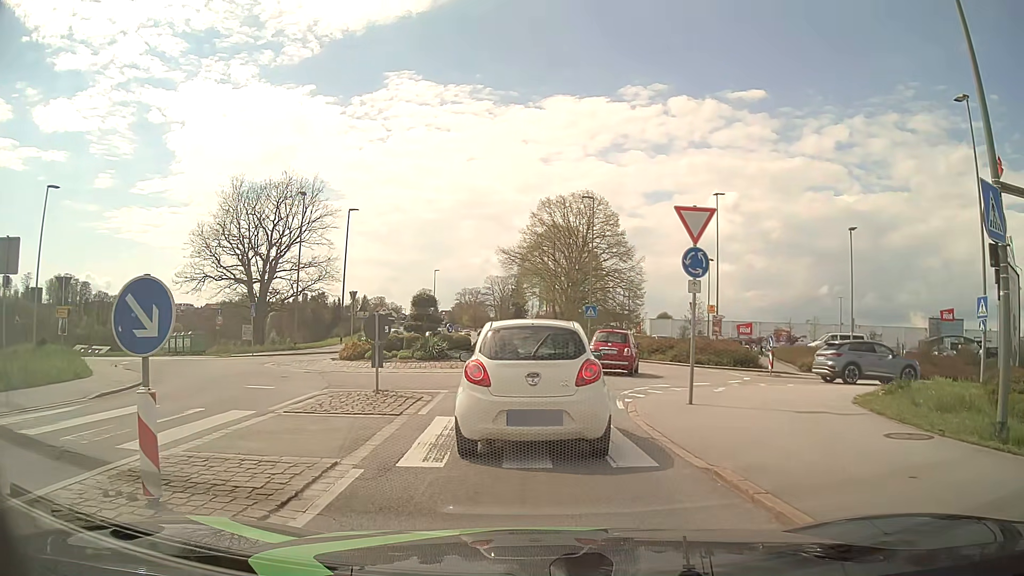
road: tertiary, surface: asphalt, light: Day
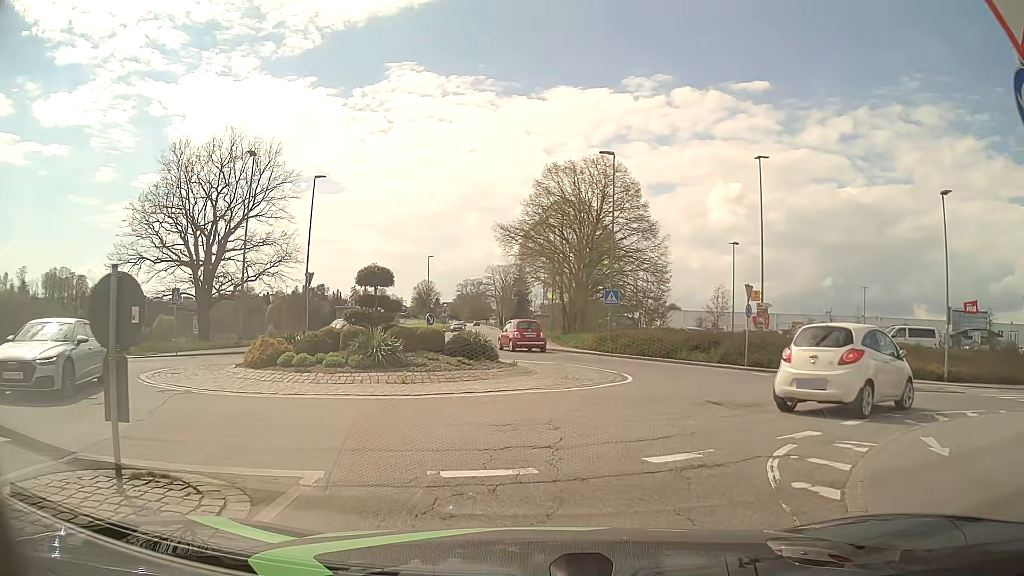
(-0.1, +9.6) m; -1°
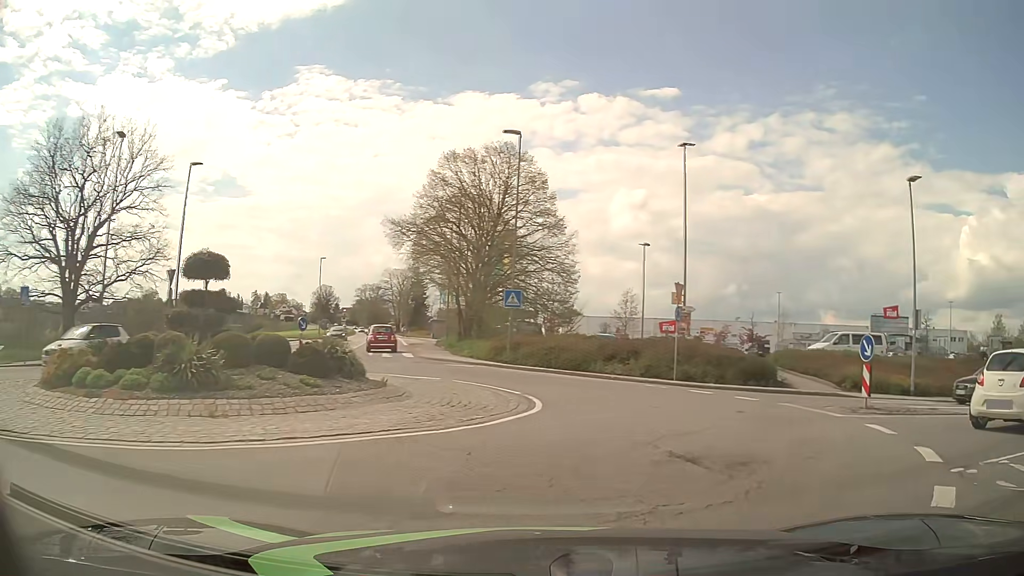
(+0.2, +5.1) m; +8°
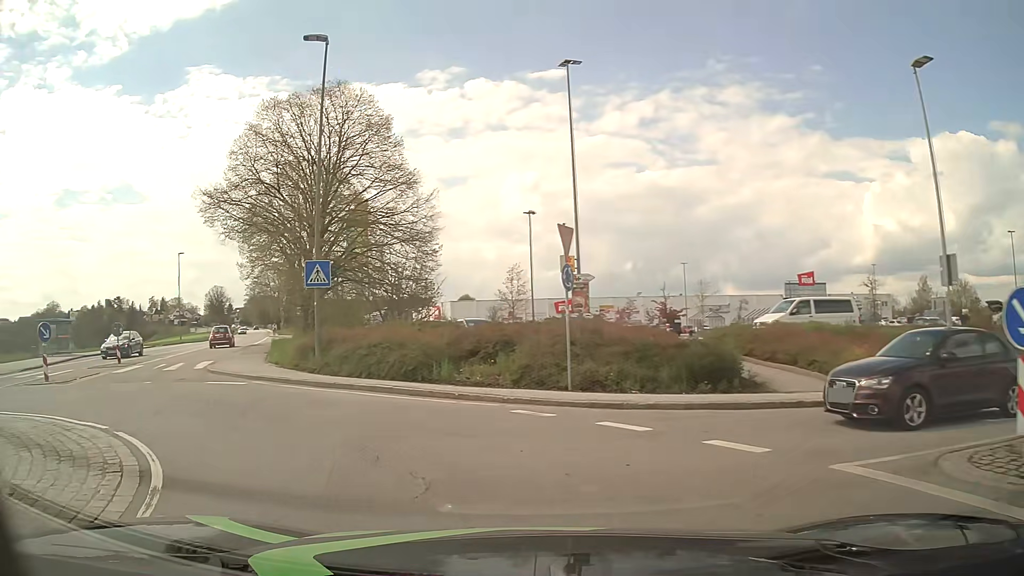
(+2.2, +9.9) m; +11°
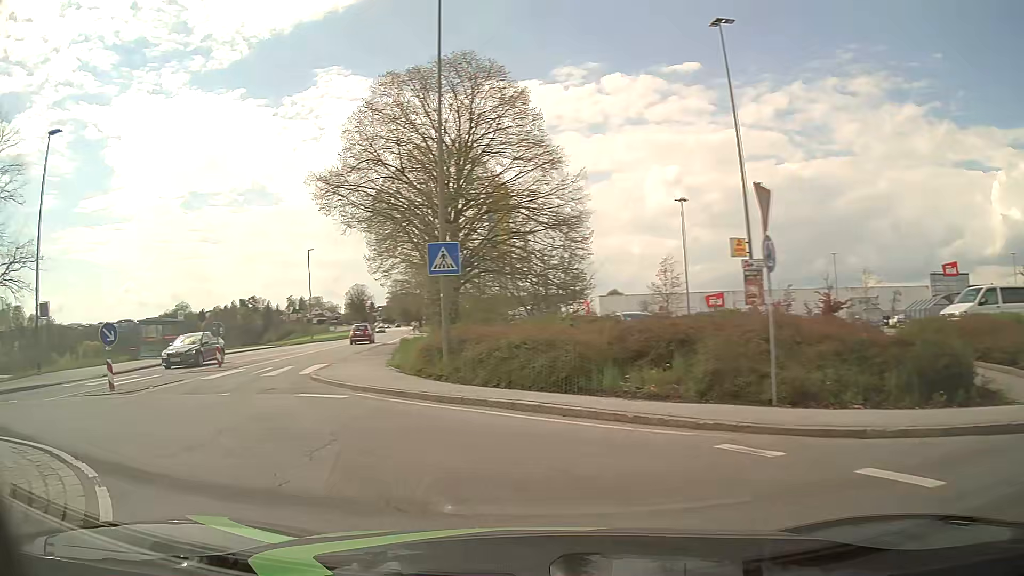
(-0.4, +3.6) m; -13°
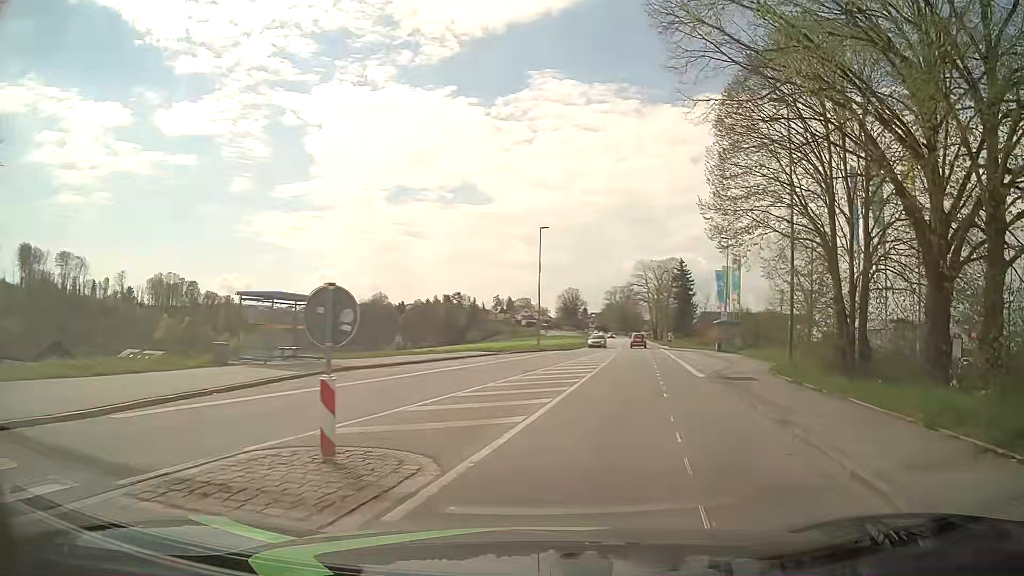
(-8.0, +18.0) m; -19°
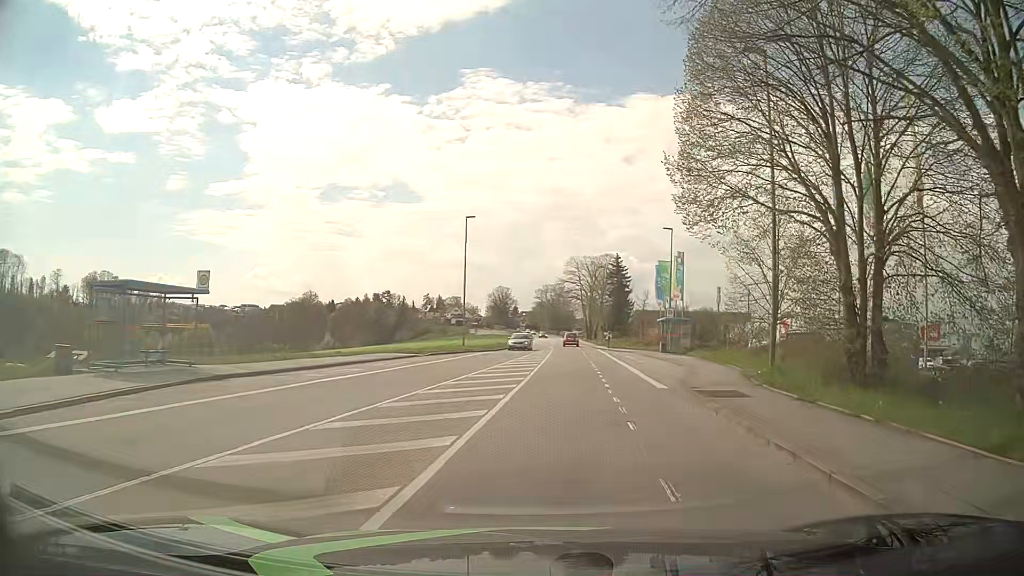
(+0.3, +5.2) m; +6°
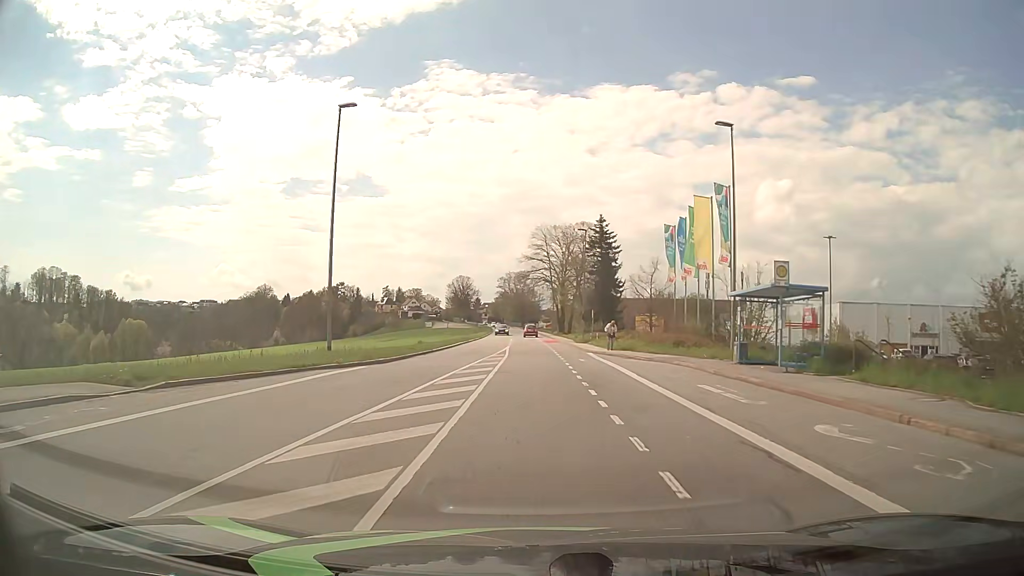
(+1.3, +26.7) m; +3°
